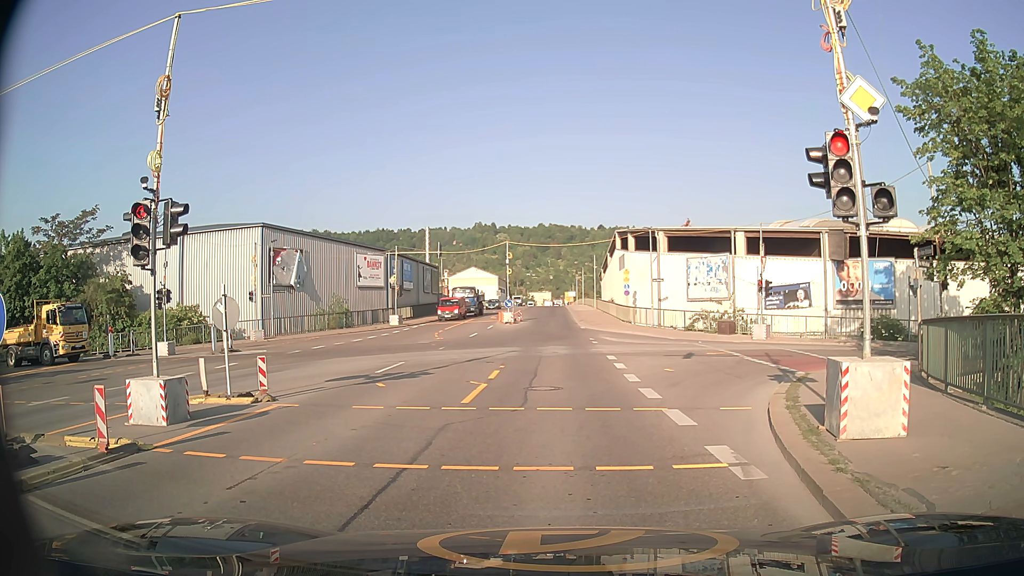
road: secondary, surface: asphalt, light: Day
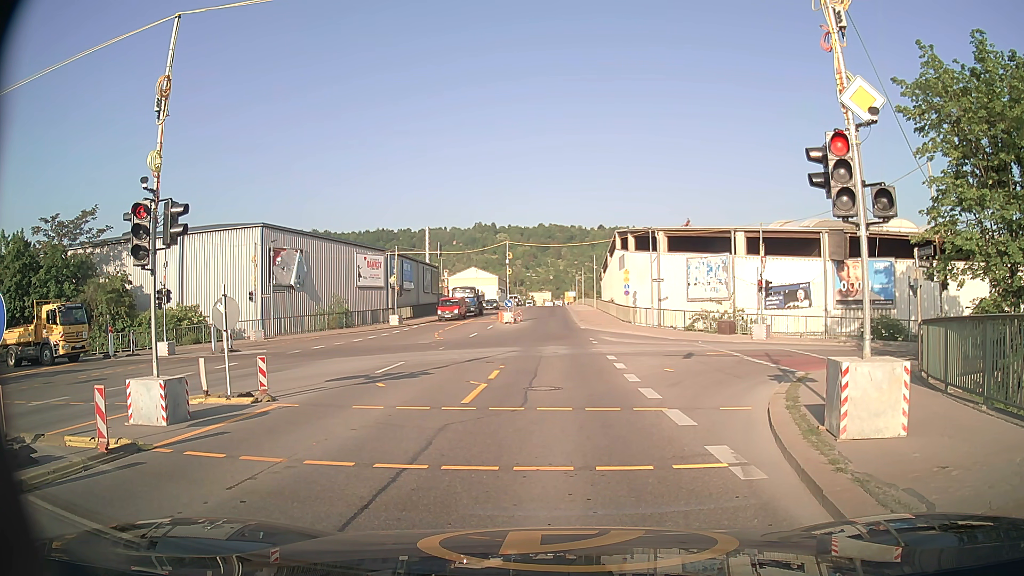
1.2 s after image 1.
(0.0, 0.0) m; 0°
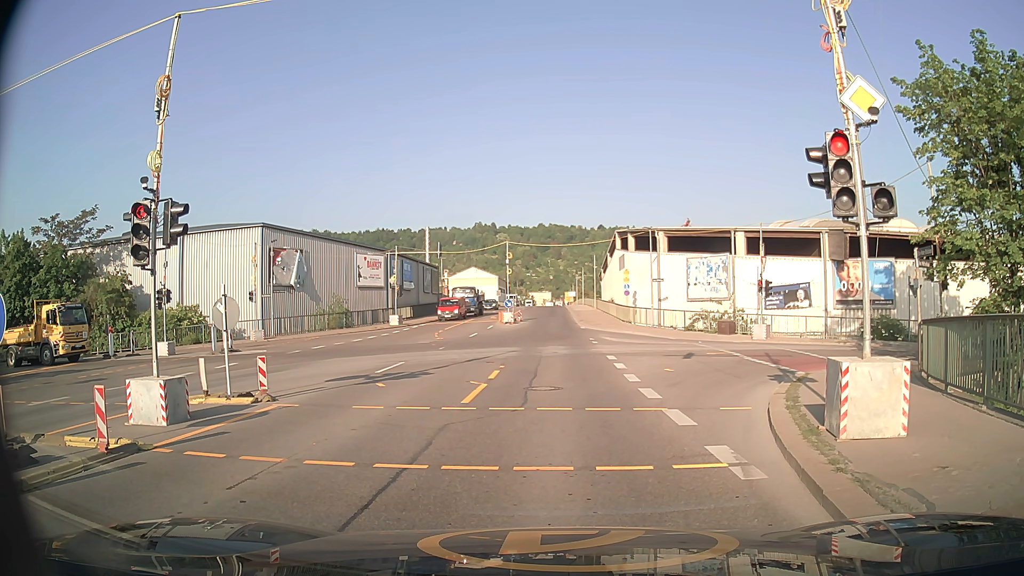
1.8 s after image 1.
(0.0, 0.0) m; 0°
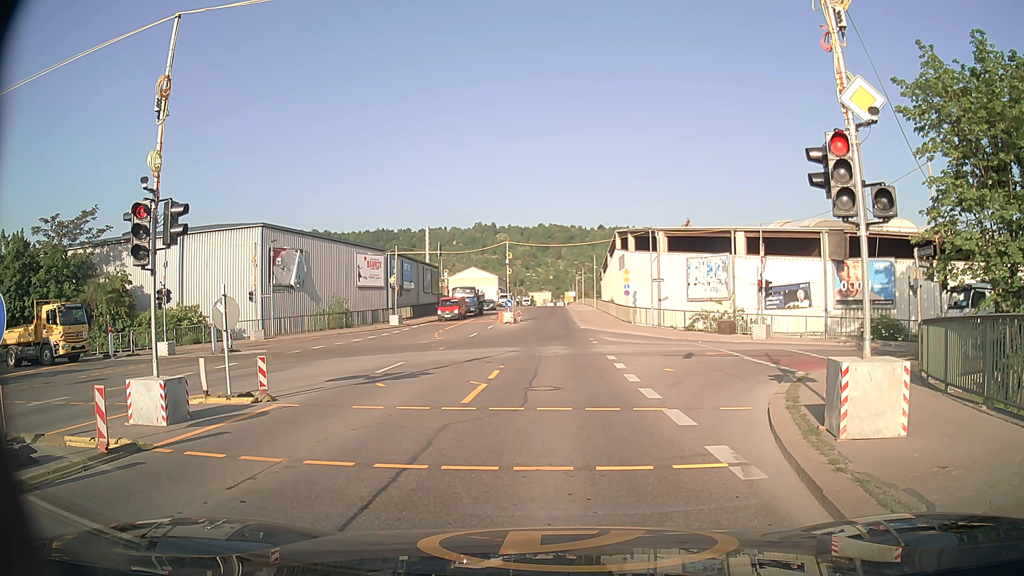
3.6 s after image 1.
(0.0, 0.0) m; 0°
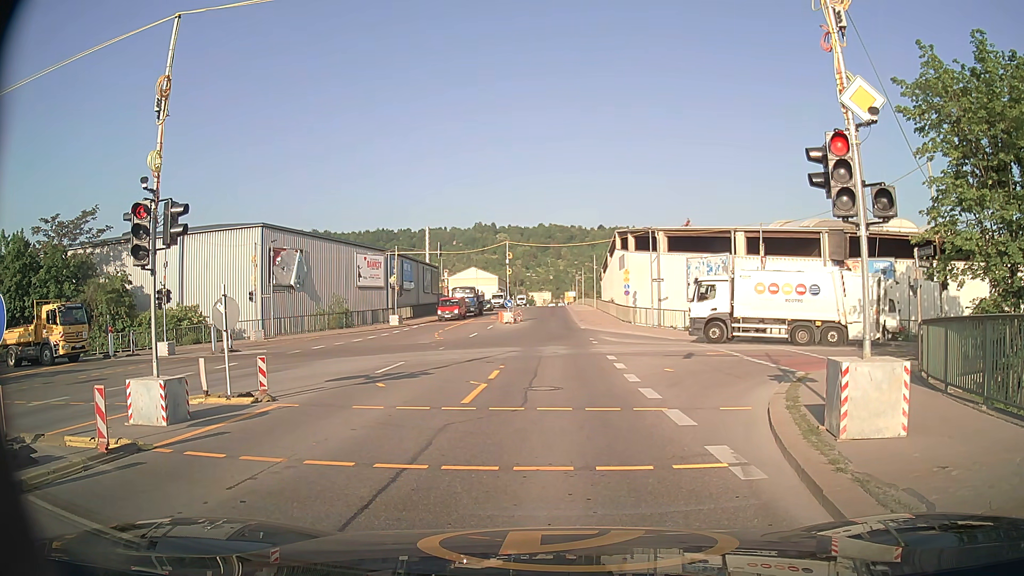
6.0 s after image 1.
(0.0, 0.0) m; 0°
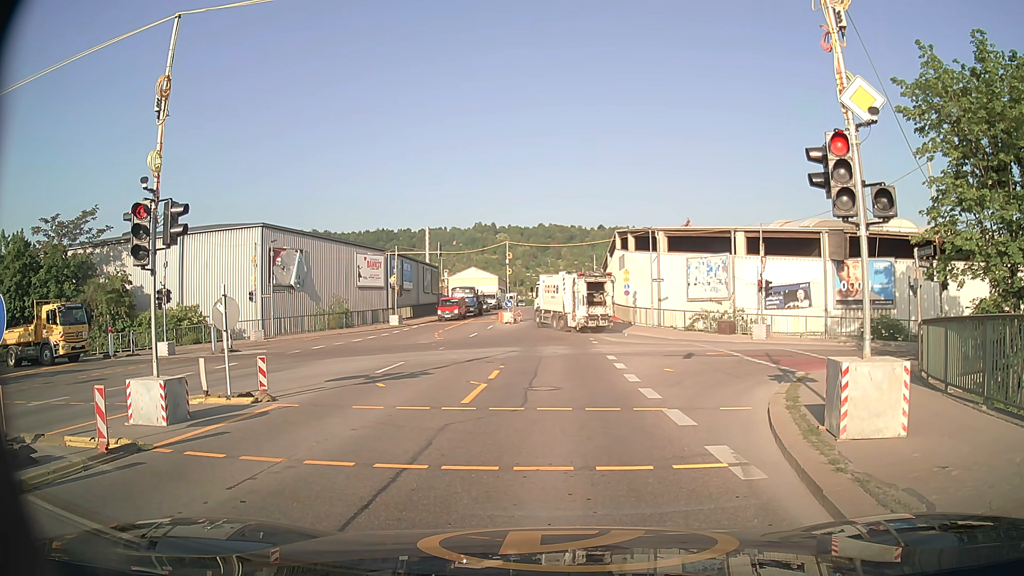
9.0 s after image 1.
(0.0, 0.0) m; 0°
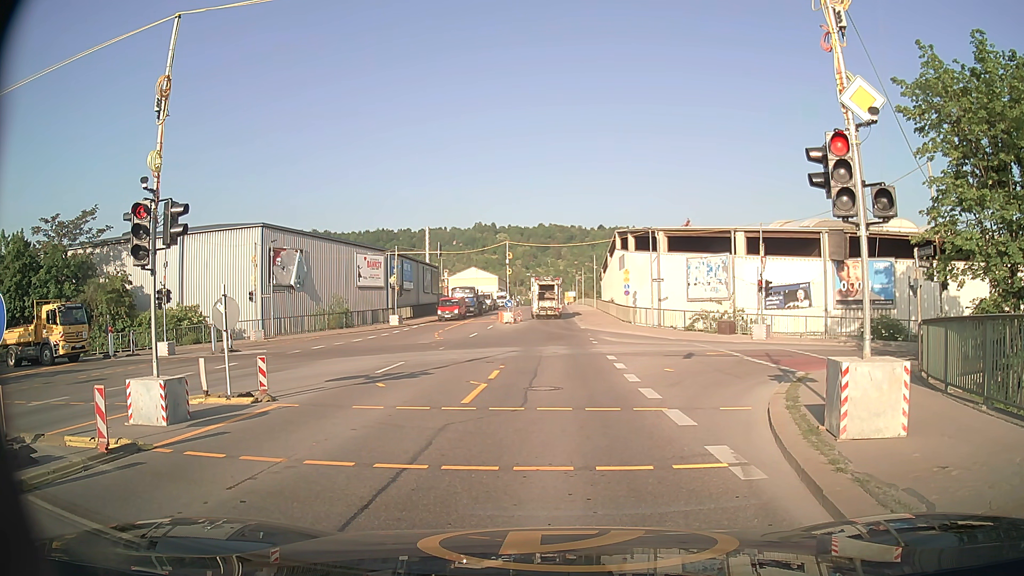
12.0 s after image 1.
(0.0, 0.0) m; 0°
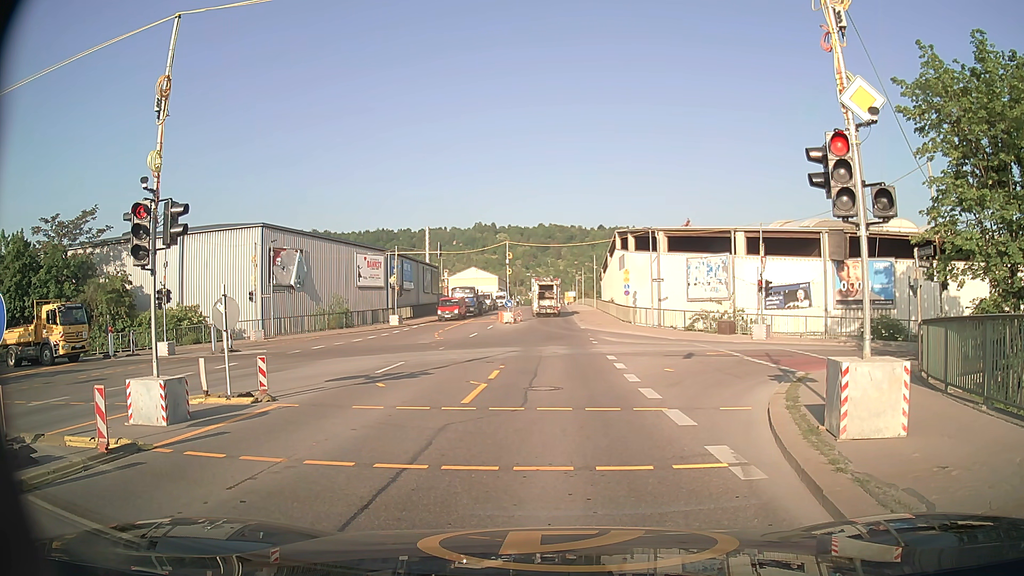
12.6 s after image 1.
(0.0, 0.0) m; 0°
(0, +10) (0, +20) (0, +30) (0, +40) (0, +50) (+1, +60) (+1, +70) (+1, +80) (+1, +90) (+1, +100) m
